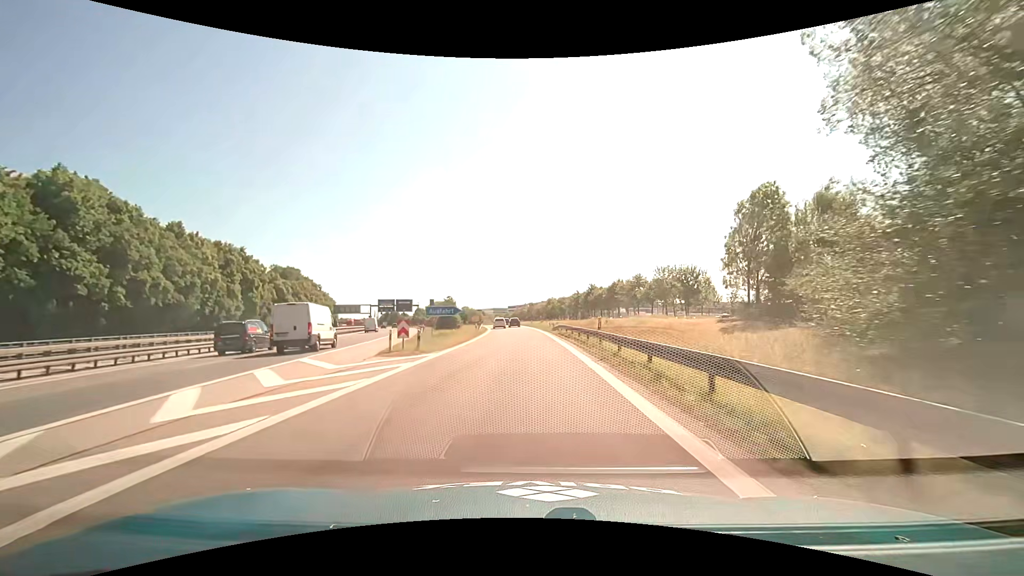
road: motorway_link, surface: asphalt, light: Day
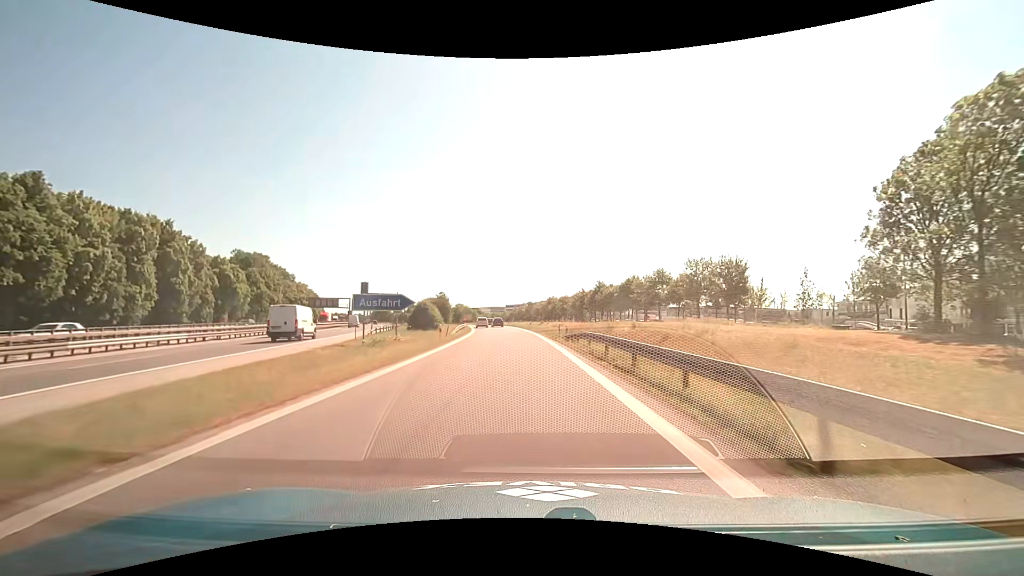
(0.0, +19.2) m; 0°
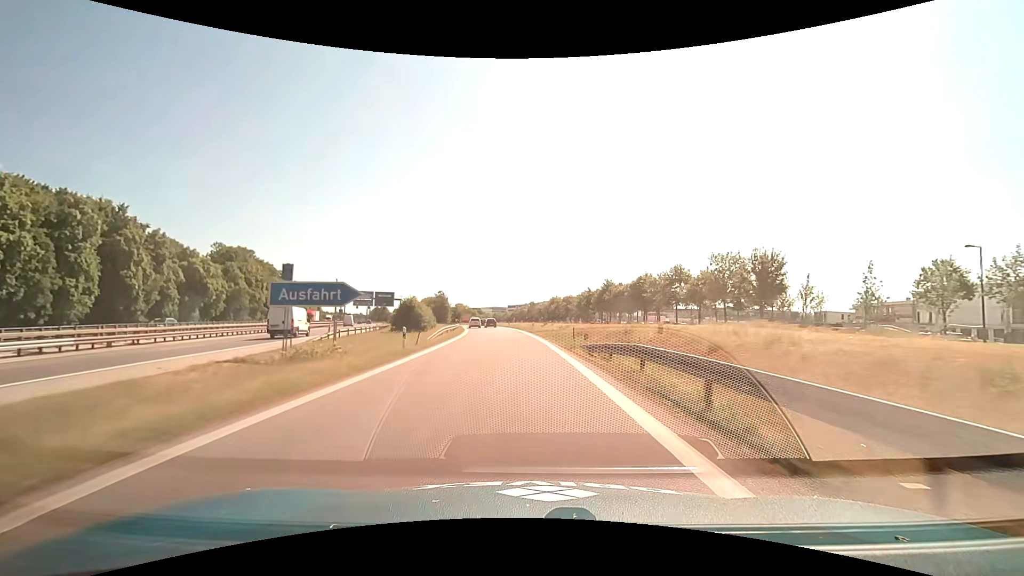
(0.0, +9.3) m; 0°
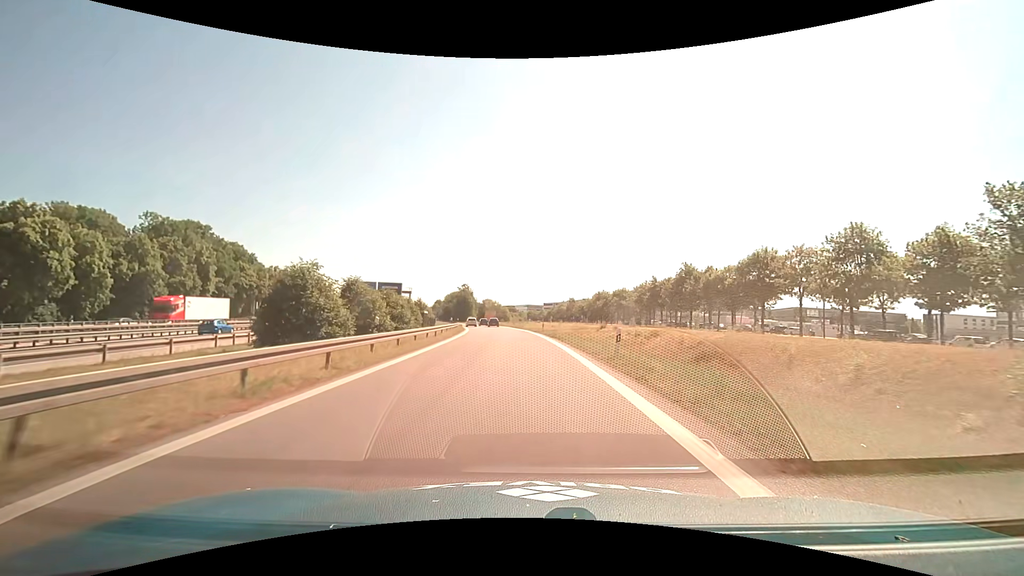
(-1.1, +35.9) m; -4°
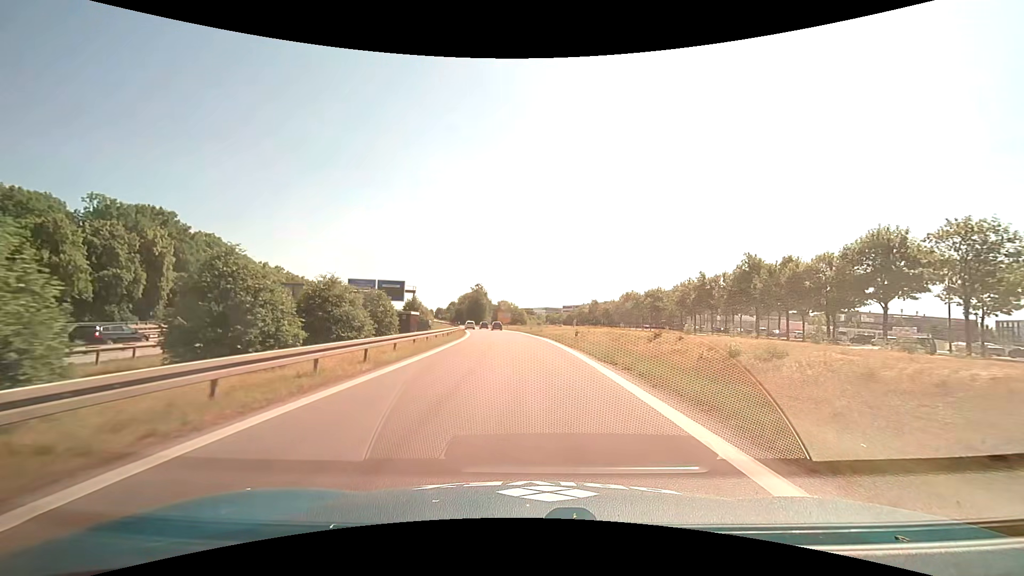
(-0.3, +17.2) m; -2°
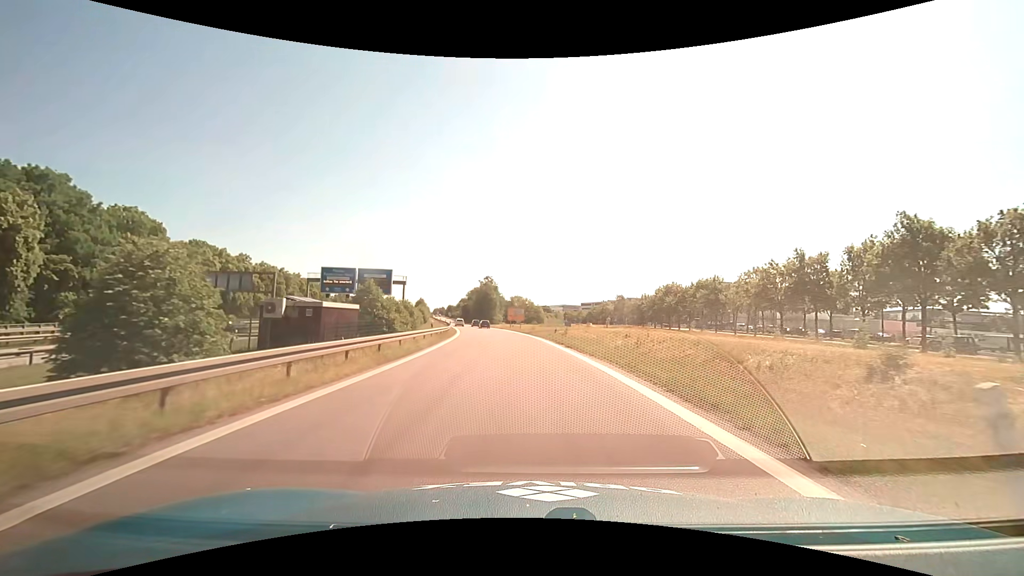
(-0.4, +25.0) m; -2°
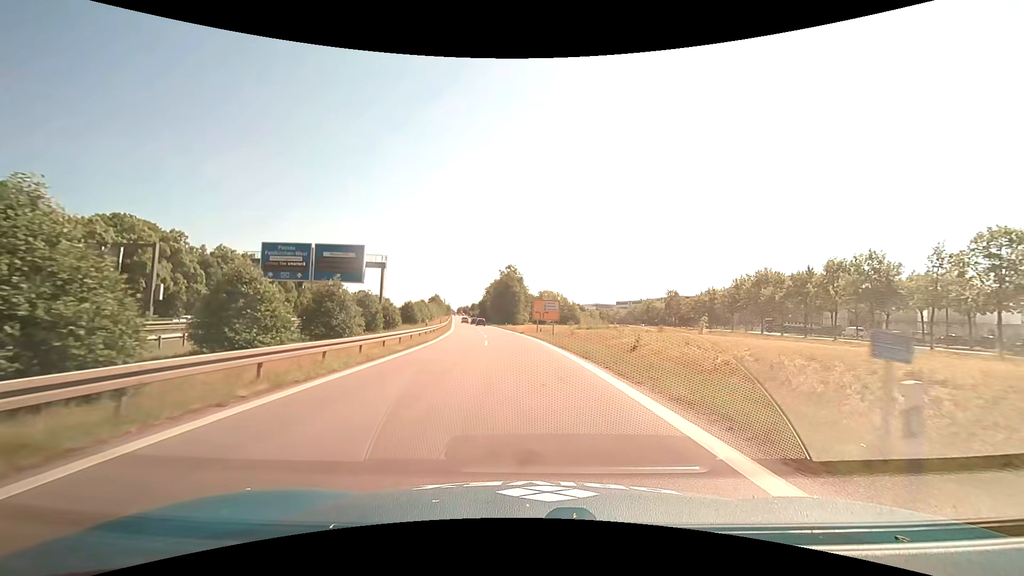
(-0.9, +32.3) m; -3°
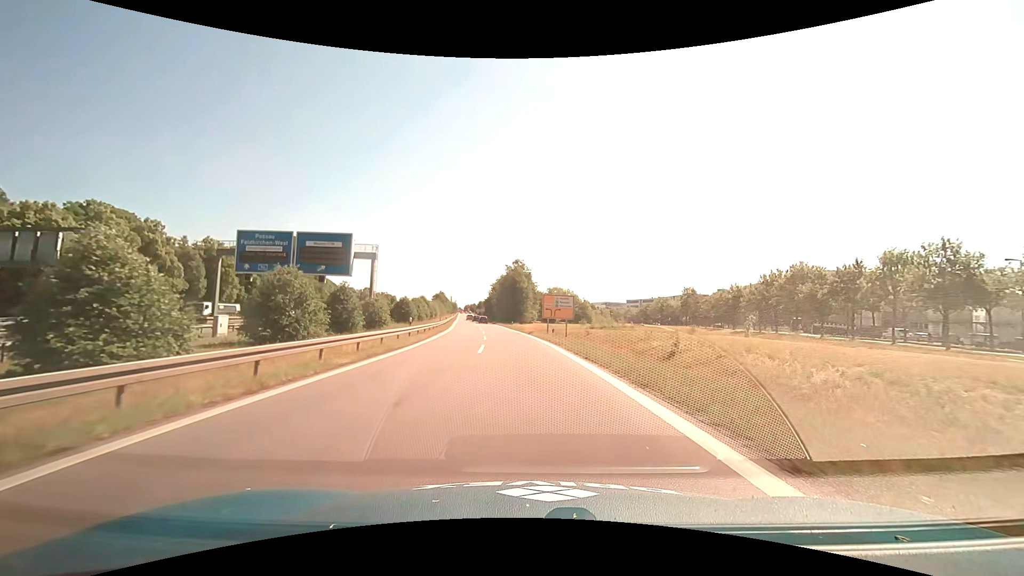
(-0.1, +8.0) m; -1°
(0, +10) (0, +20) (-1, +30) (-2, +40) (-2, +50) (-3, +60) (-5, +70) (-6, +80) (-7, +90) (-9, +100) m
